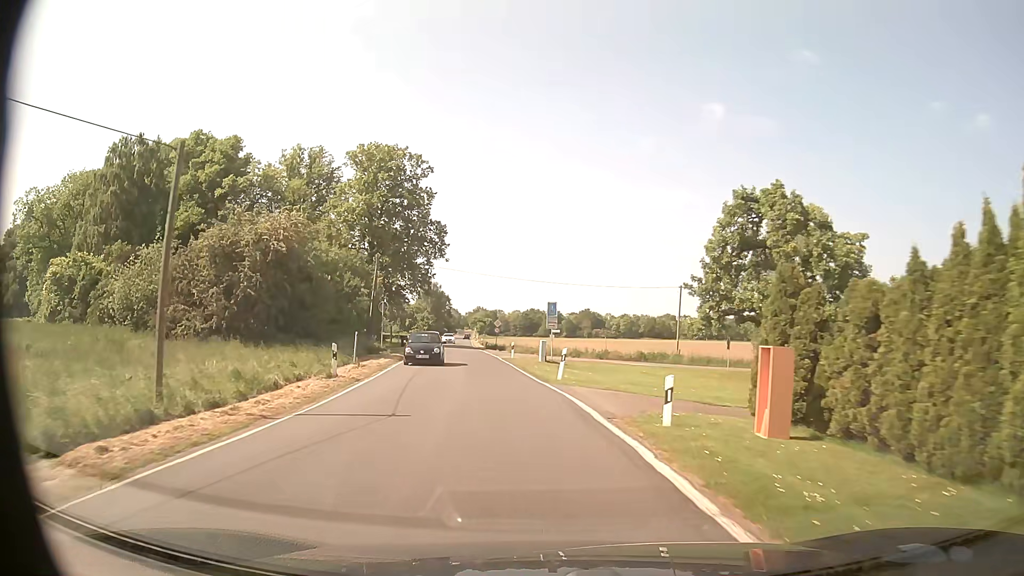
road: secondary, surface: asphalt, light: Day
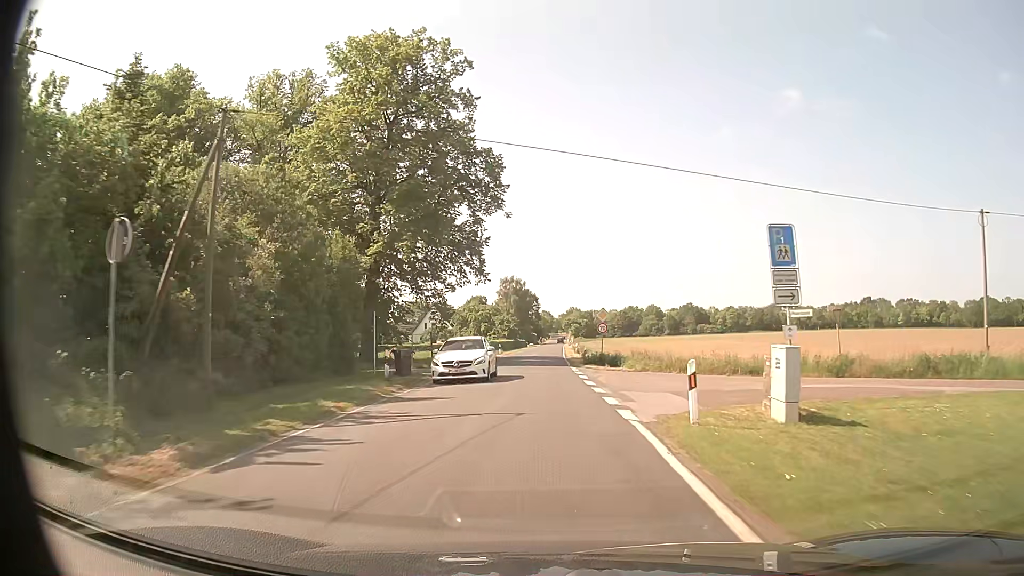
(-2.6, +31.5) m; -8°
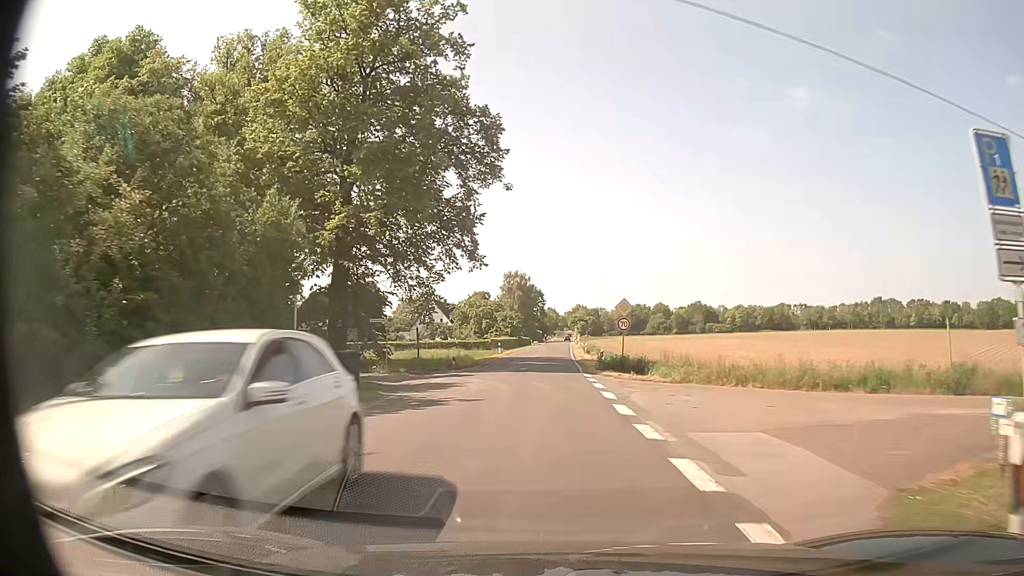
(-0.1, +7.9) m; 0°
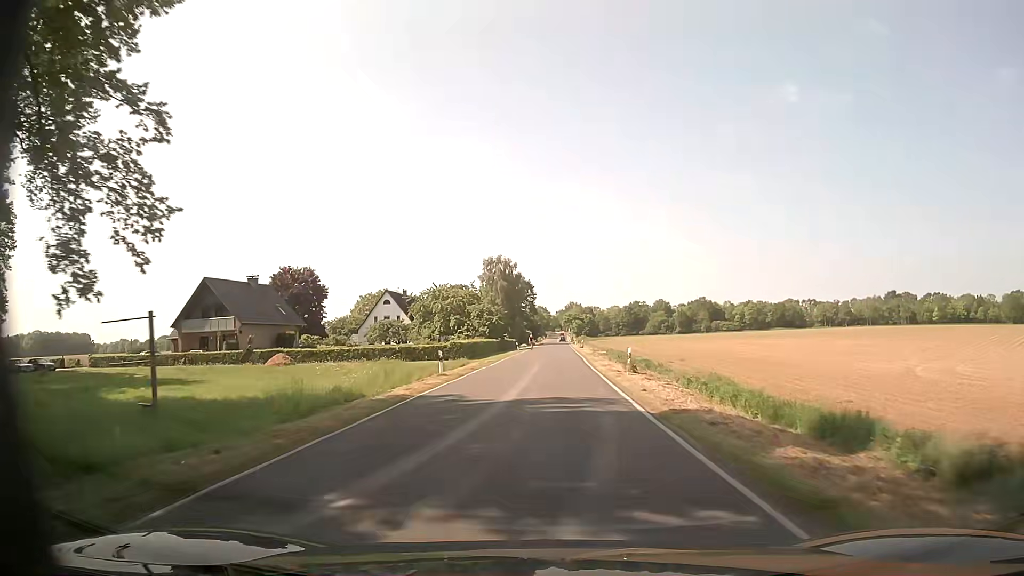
(-0.4, +32.4) m; +1°
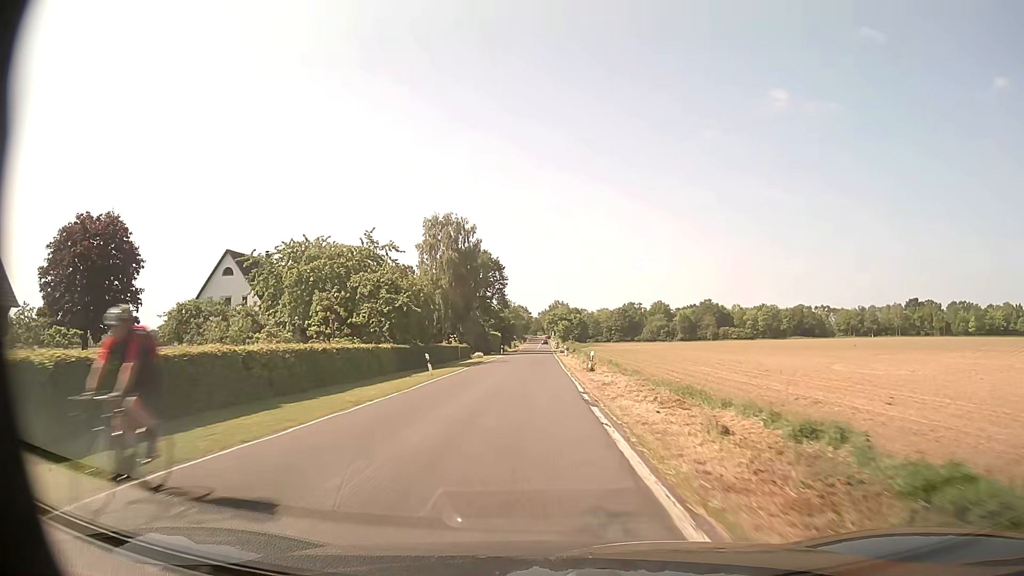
(+1.1, +46.4) m; +1°
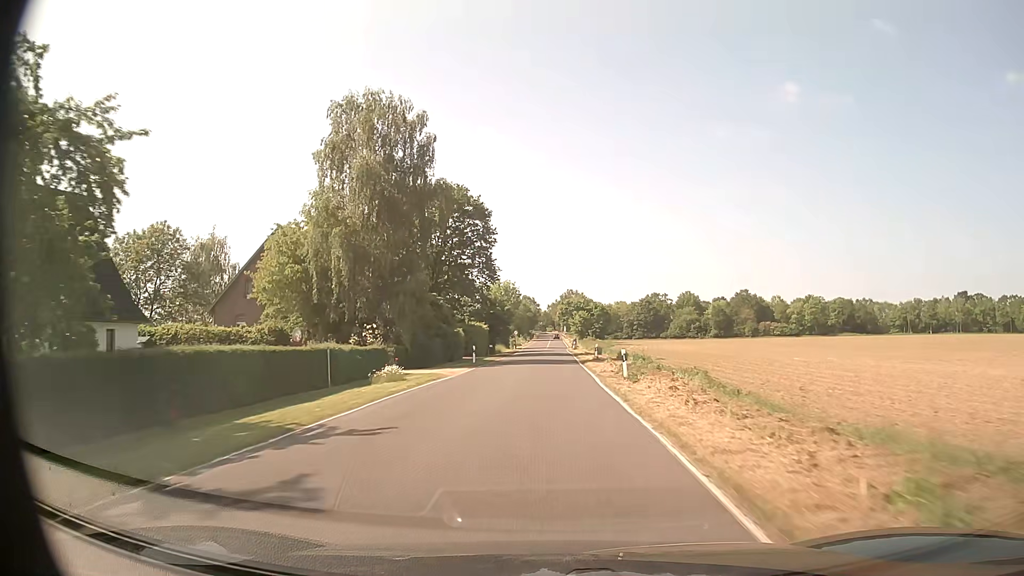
(-0.5, +41.5) m; -1°
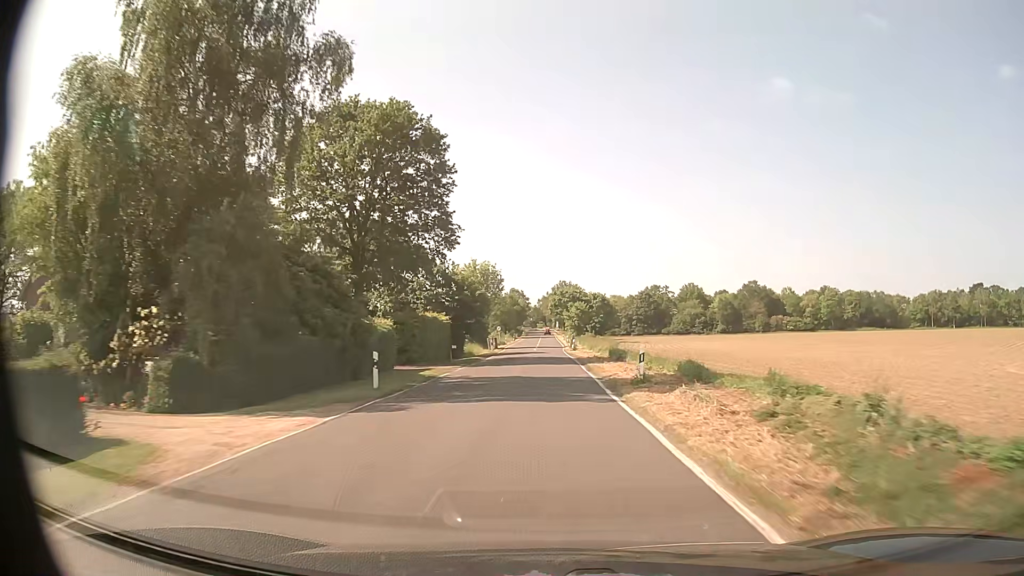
(+0.2, +22.0) m; +1°
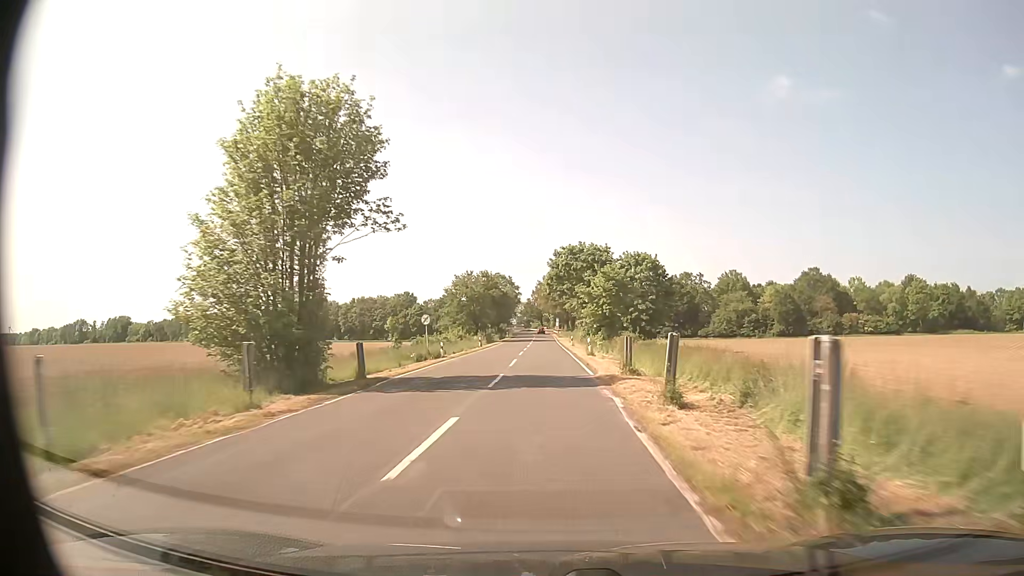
(+0.3, +57.6) m; 0°
(0, +10) (0, +20) (0, +30) (0, +40) (0, +50) (0, +60) (0, +70) (0, +80) (0, +90) (0, +100) m
